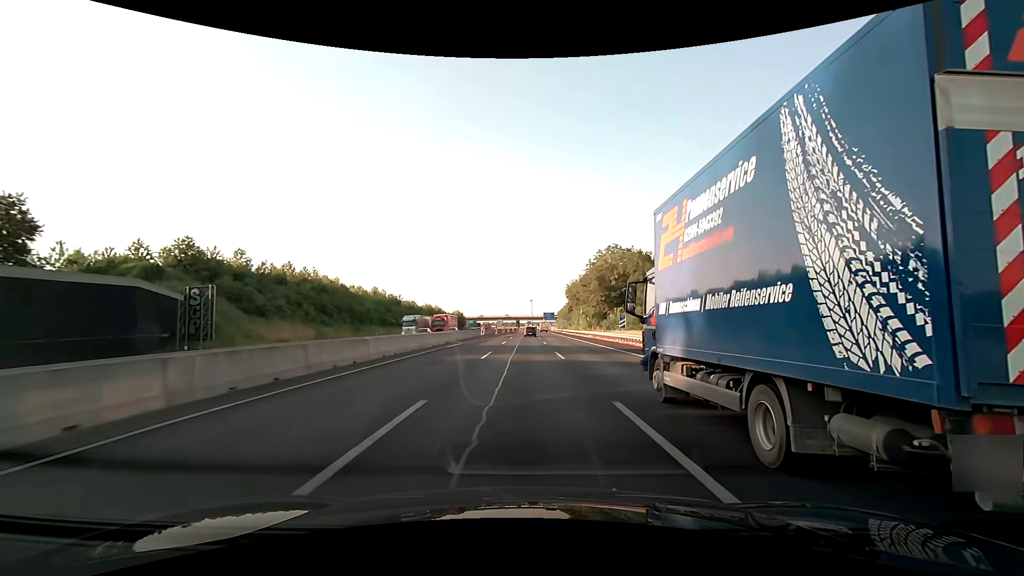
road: motorway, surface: asphalt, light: Day
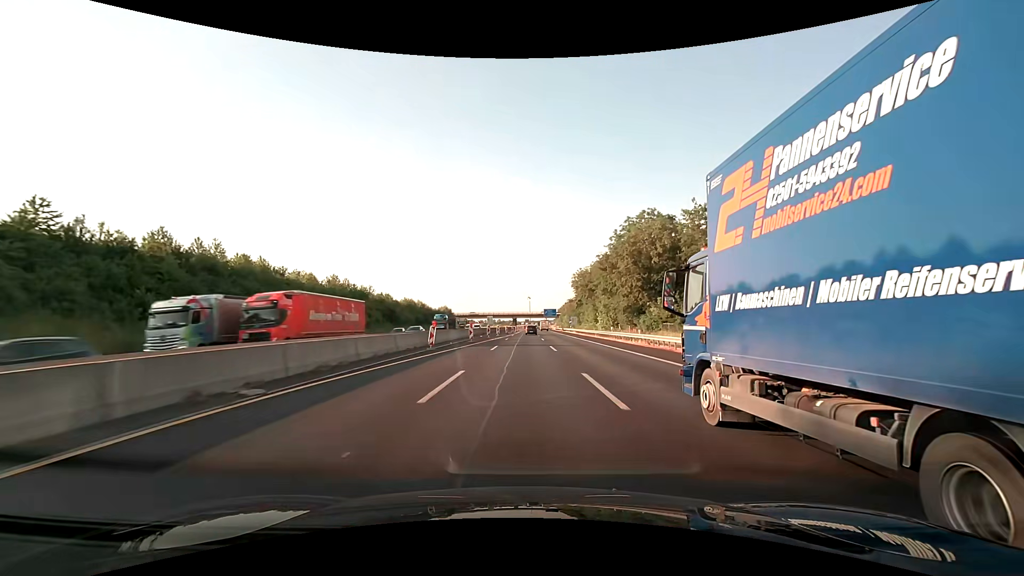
(0.0, +31.7) m; 0°
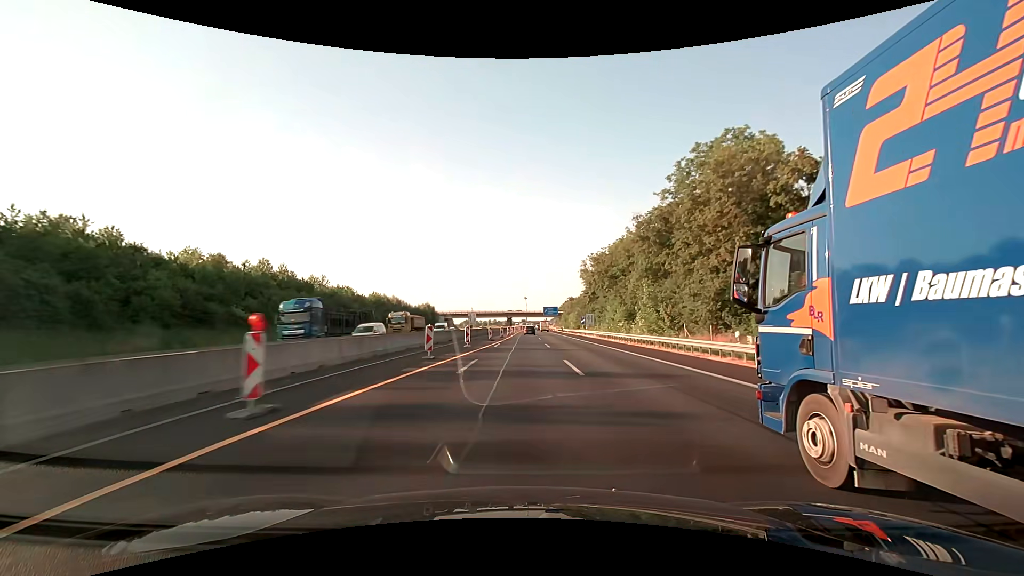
(+0.1, +31.7) m; 0°
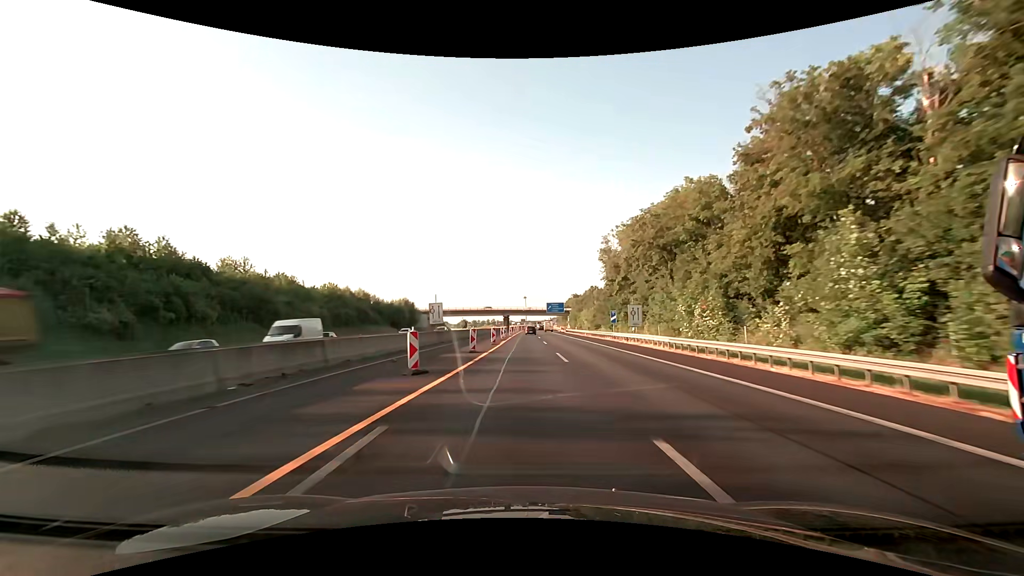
(+0.1, +31.6) m; 0°
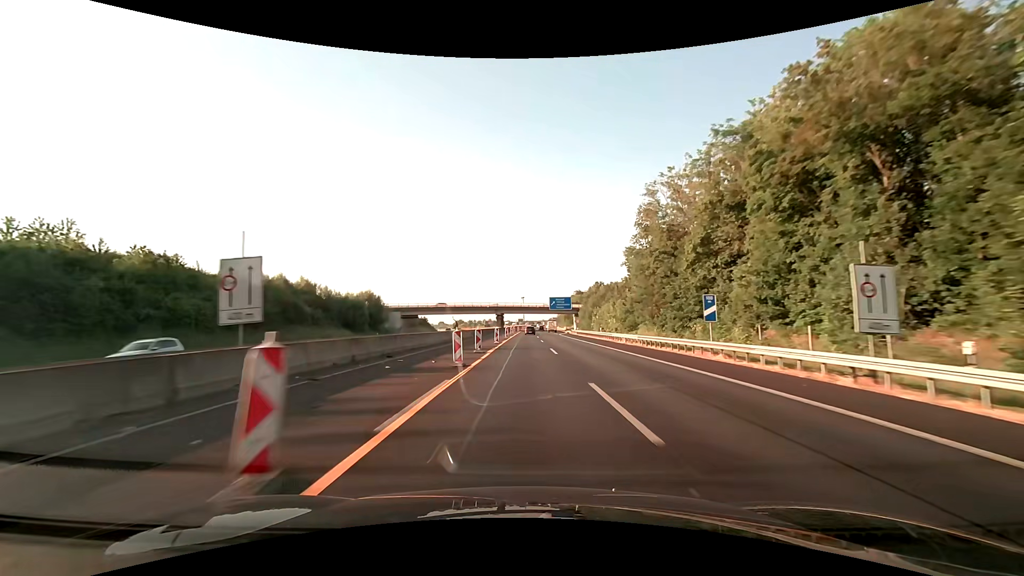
(+0.1, +31.6) m; 0°
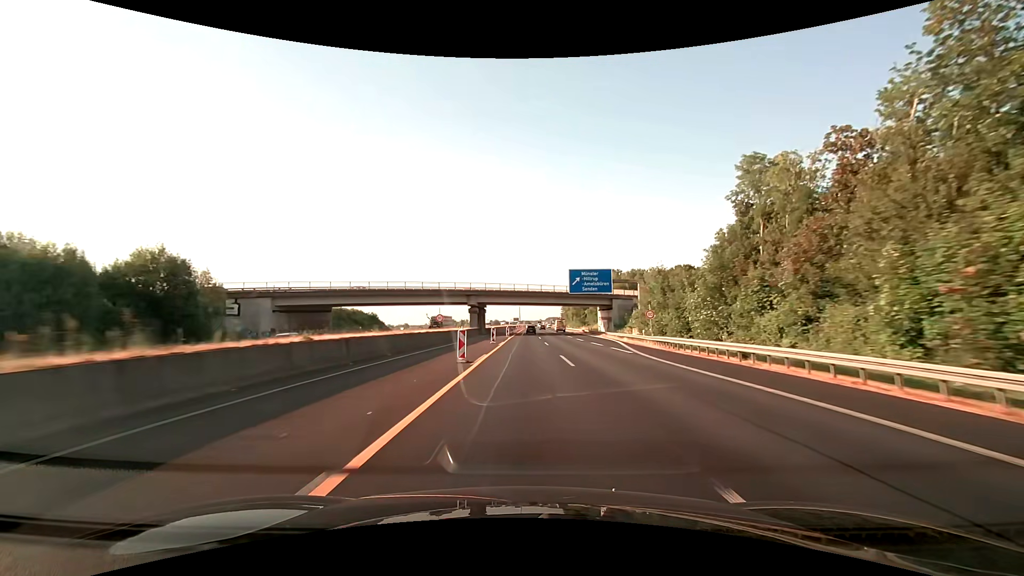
(+0.2, +63.2) m; +1°
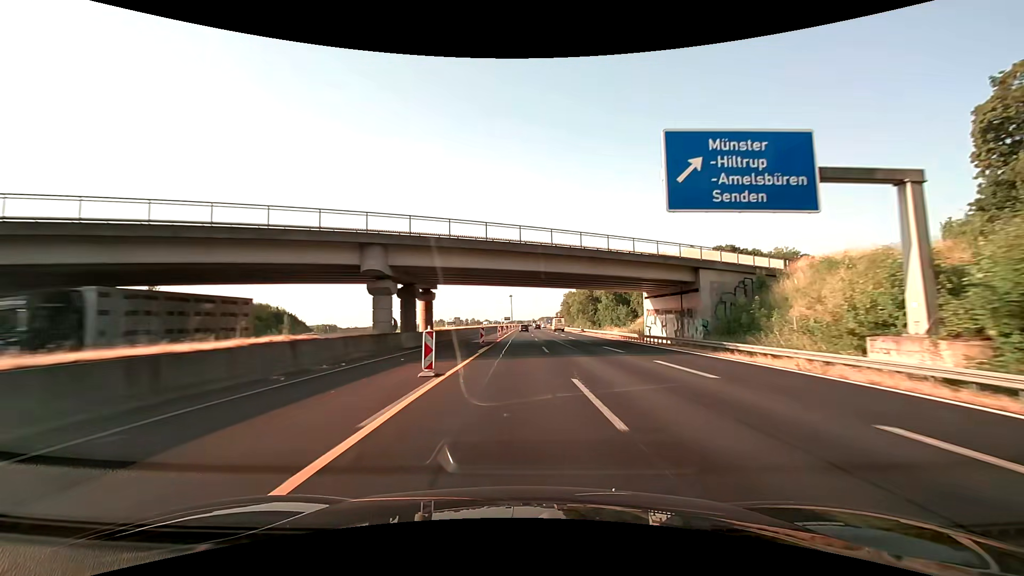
(+0.4, +47.5) m; +1°
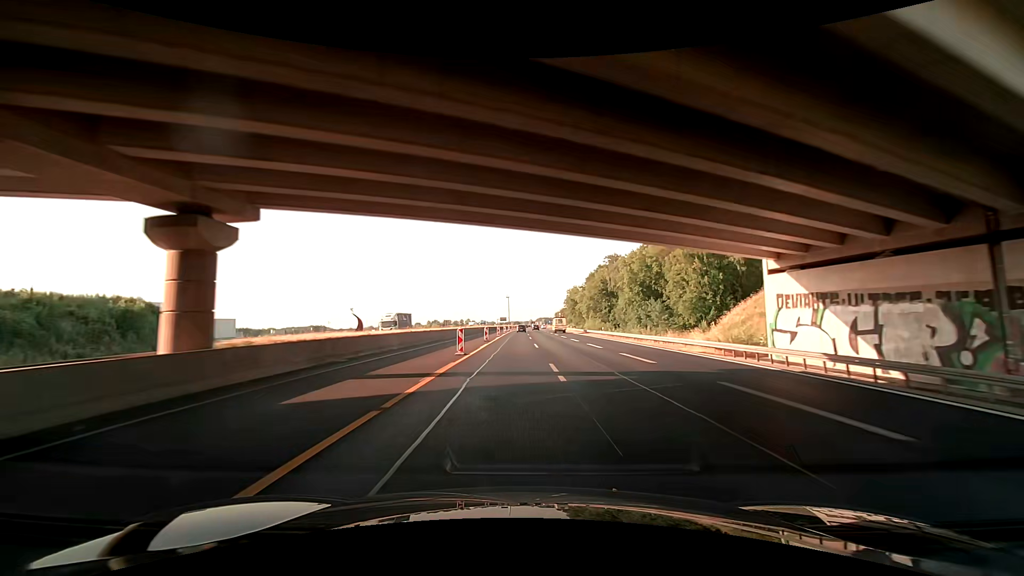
(+0.2, +31.7) m; 0°
